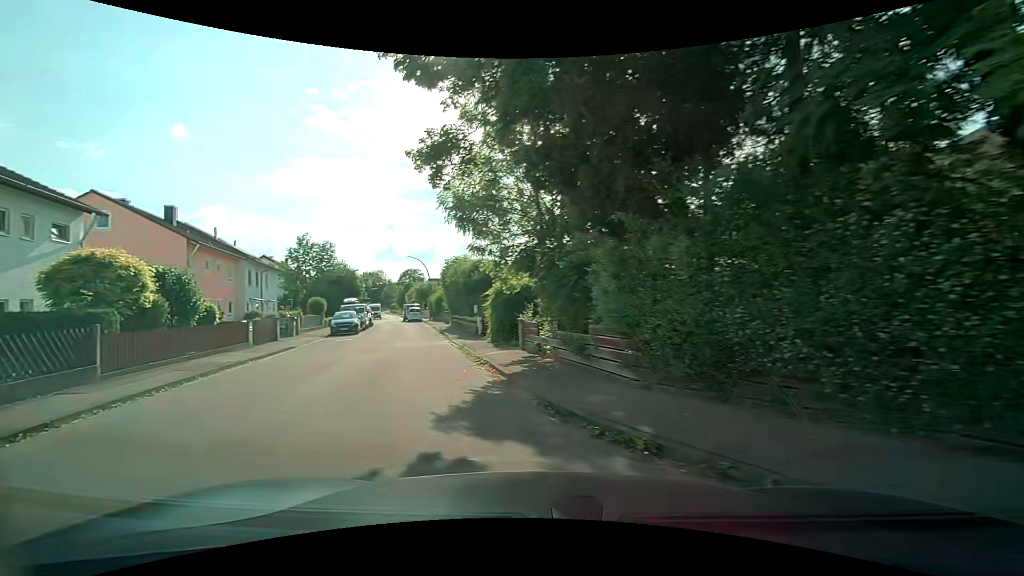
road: residential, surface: asphalt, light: Day
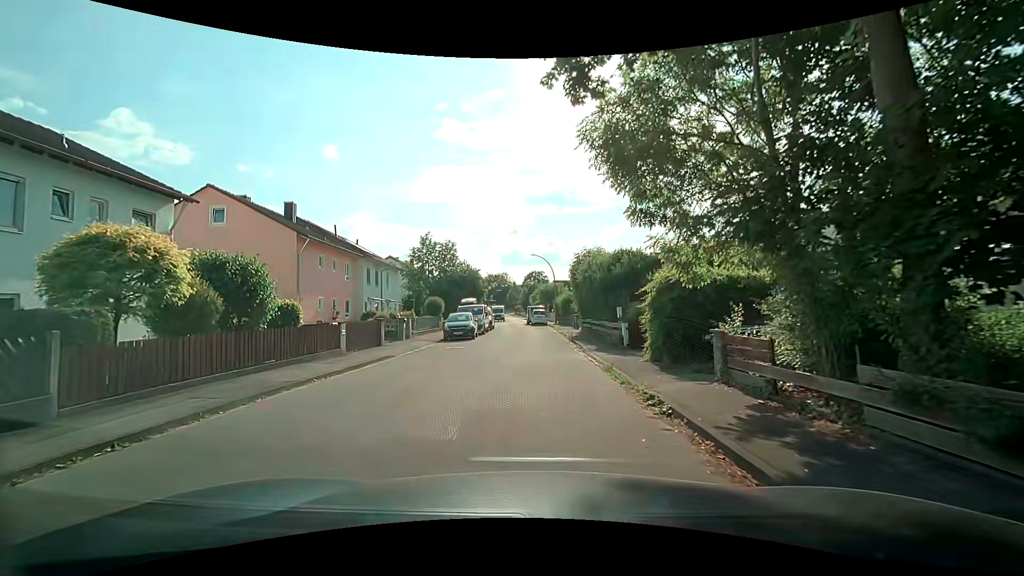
(-1.1, +5.7) m; -15°
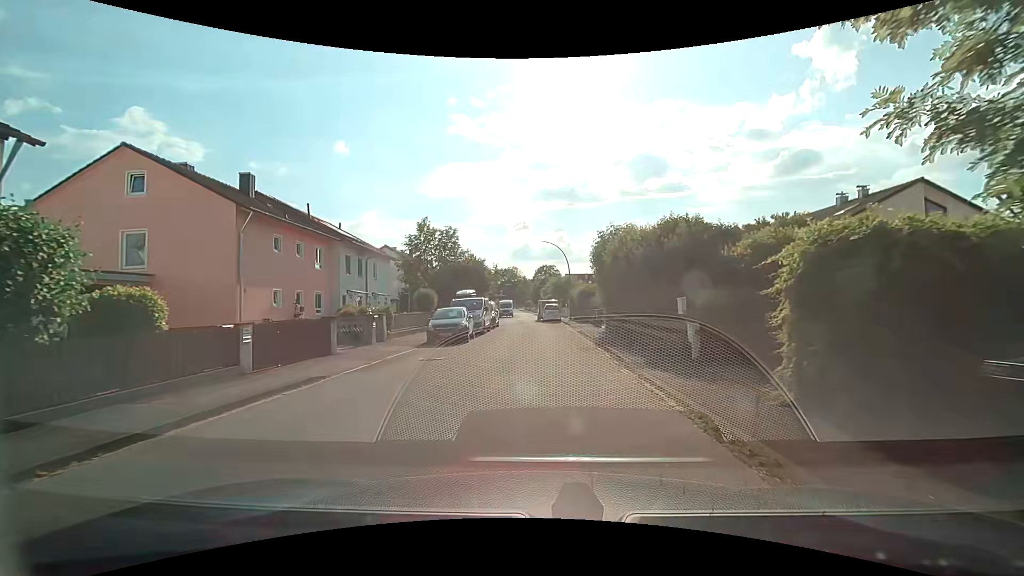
(-0.2, +6.8) m; -2°
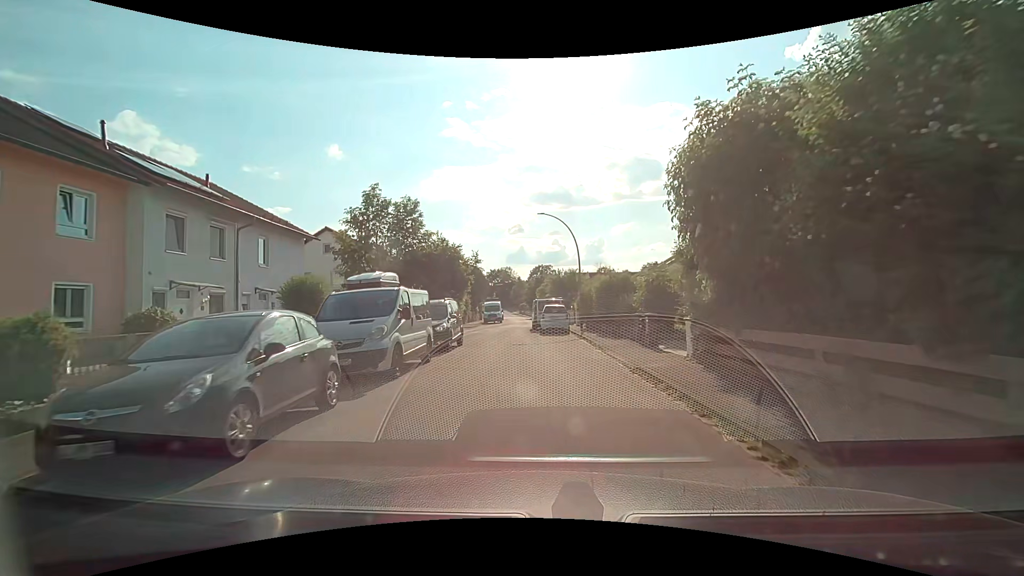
(-0.1, +15.7) m; 0°
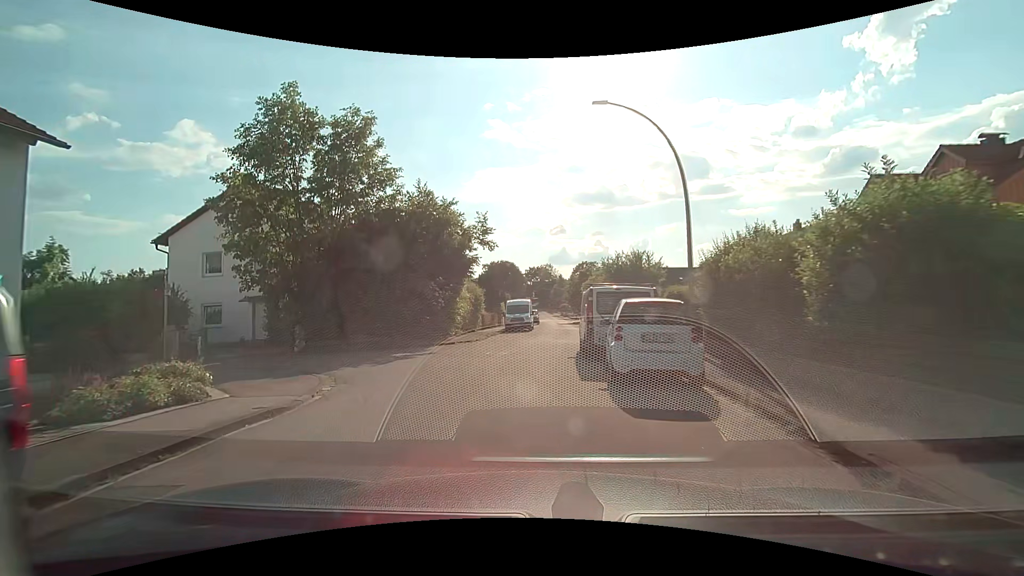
(0.0, +17.9) m; -4°
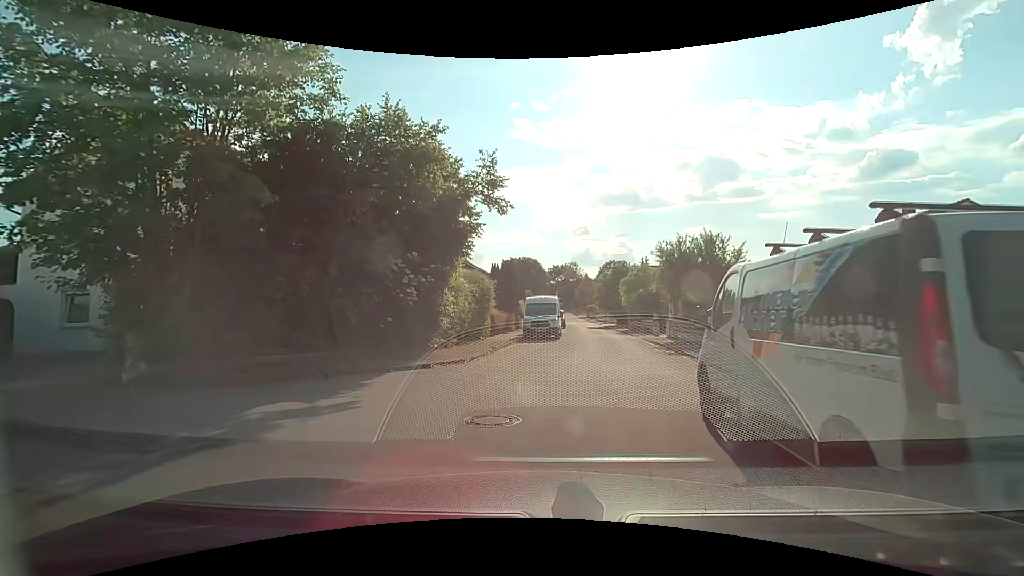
(-0.4, +10.2) m; -3°
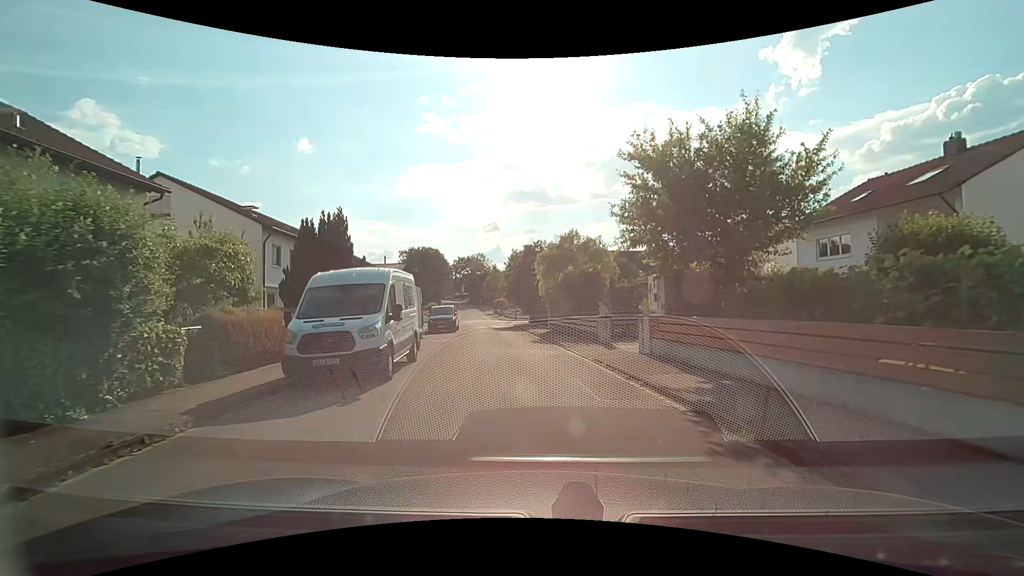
(+2.1, +17.1) m; +10°
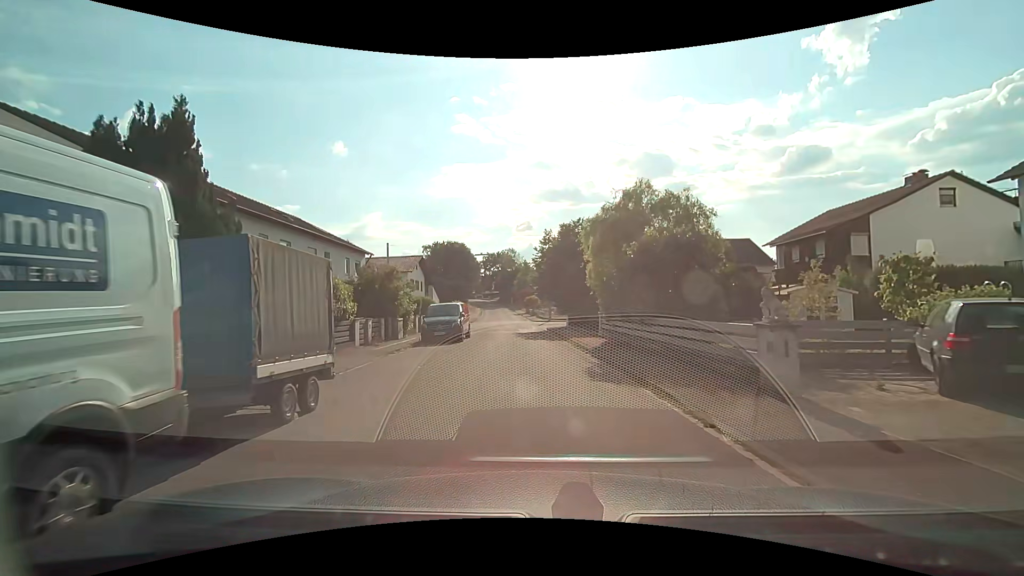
(-0.4, +11.3) m; -4°
(0, +10) (0, +20) (-1, +30) (-1, +40) (-2, +50) (-3, +60) (-3, +70) (-4, +80) (-5, +90) (-6, +100) m
